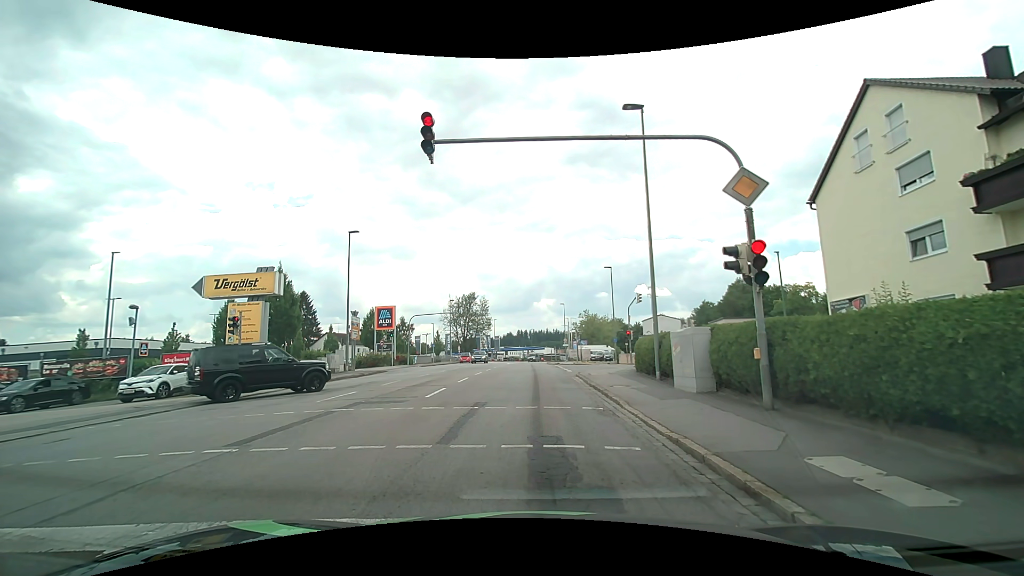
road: tertiary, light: Day
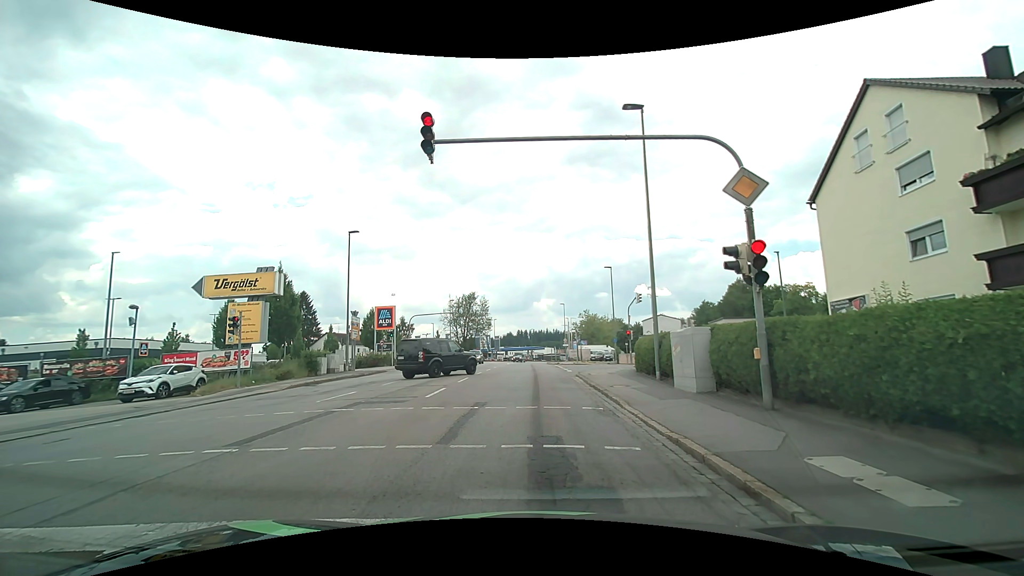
(0.0, 0.0) m; 0°
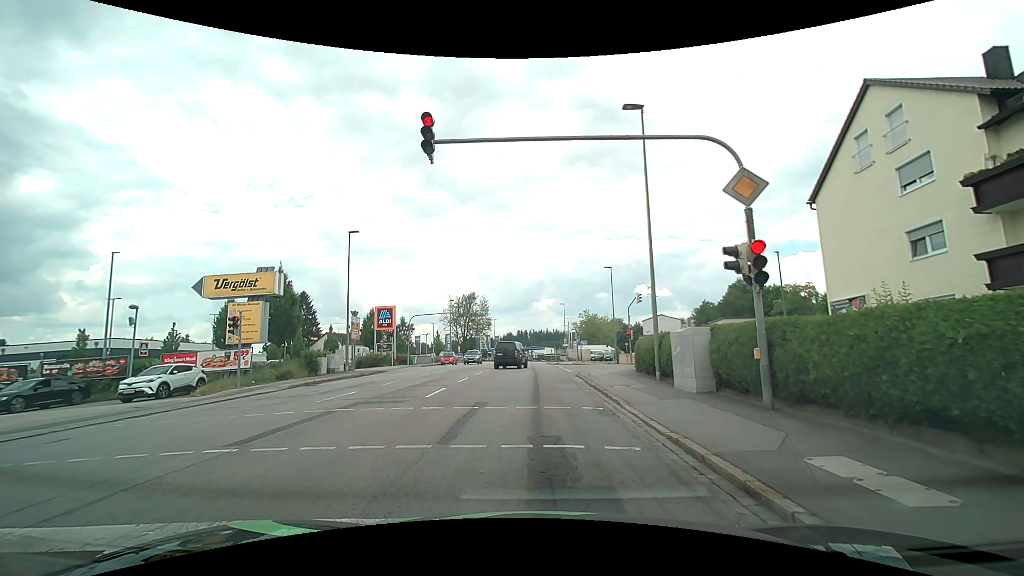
(0.0, 0.0) m; 0°
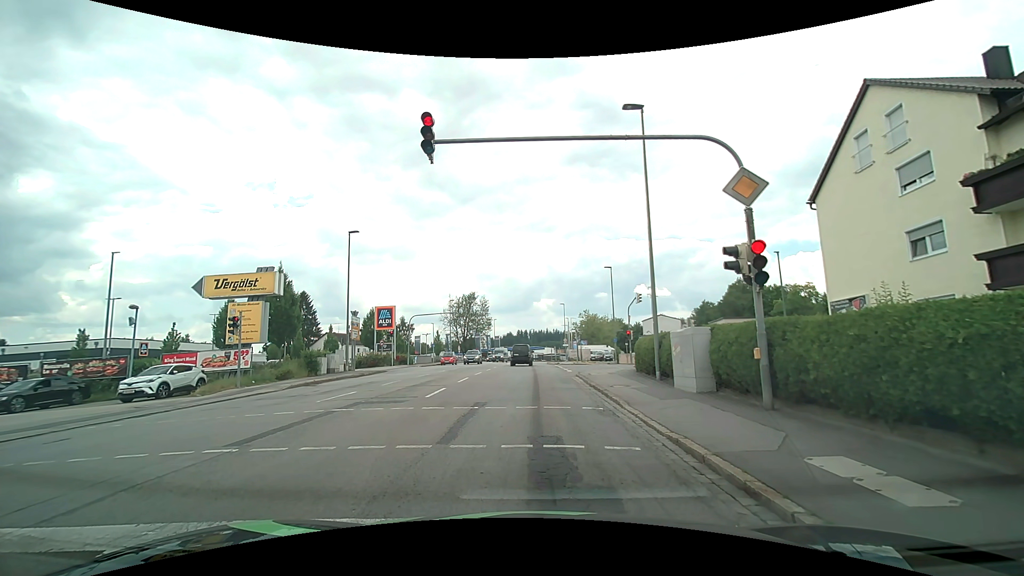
(0.0, 0.0) m; 0°
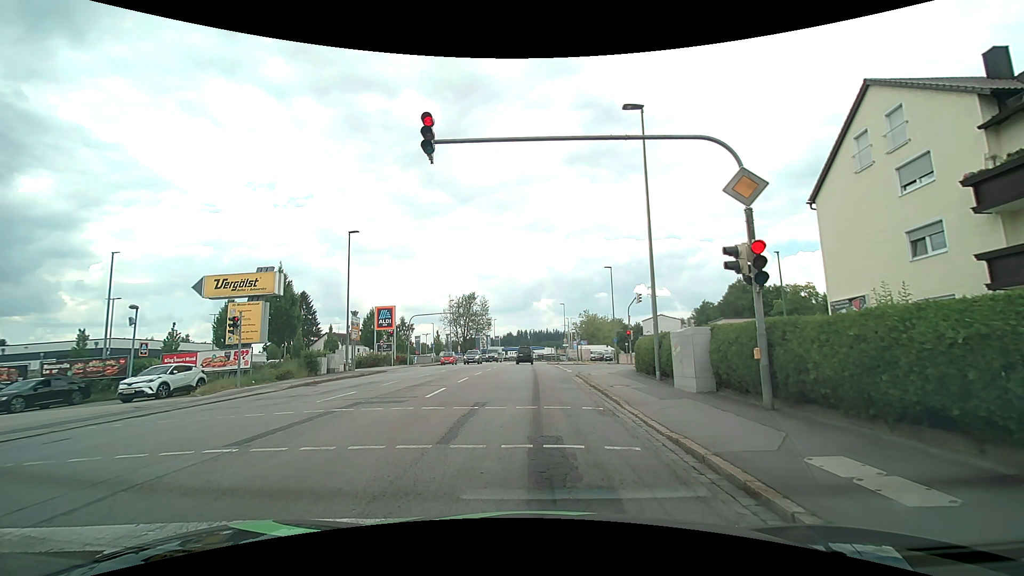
(0.0, 0.0) m; 0°
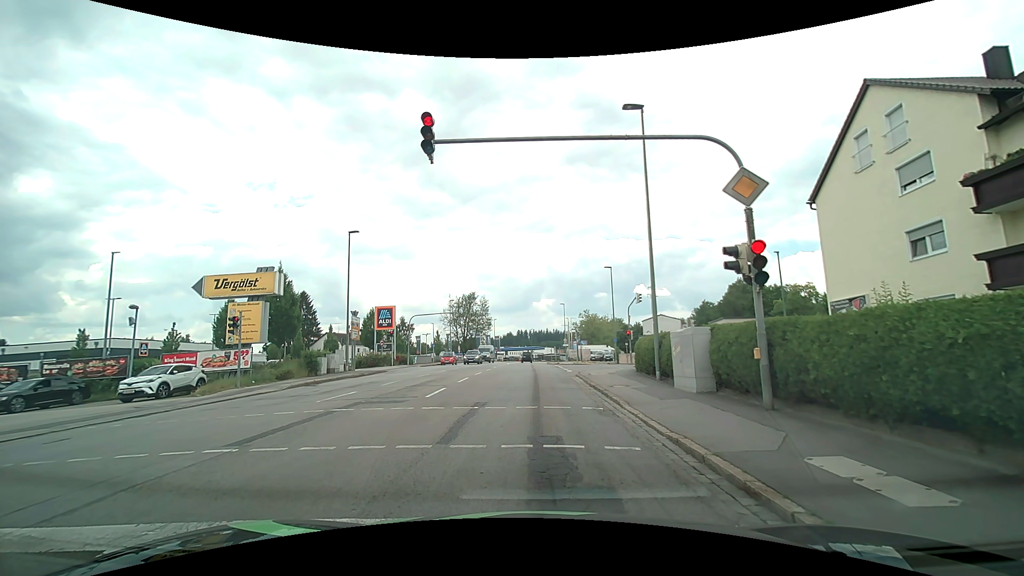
(0.0, 0.0) m; 0°
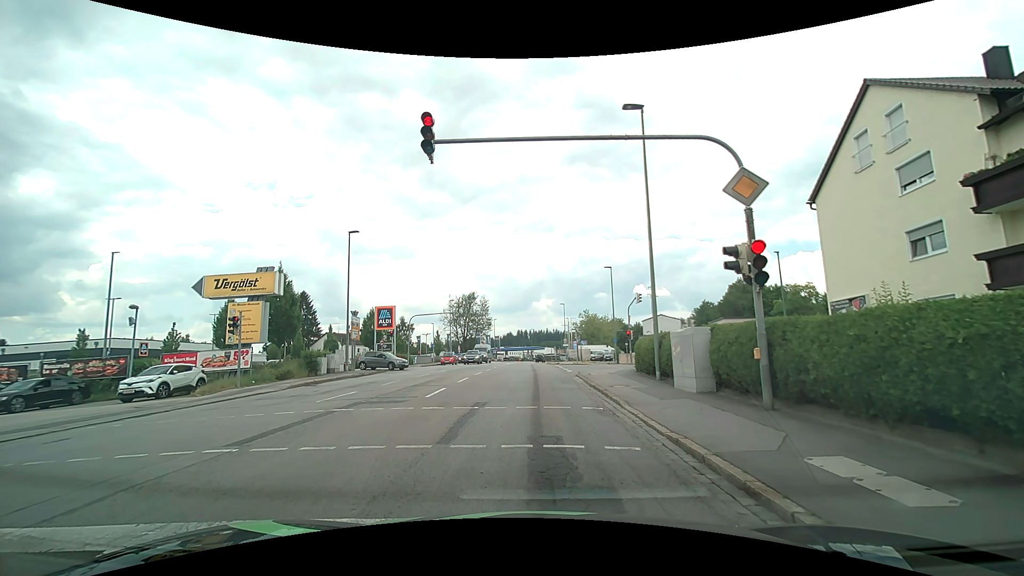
(0.0, 0.0) m; 0°
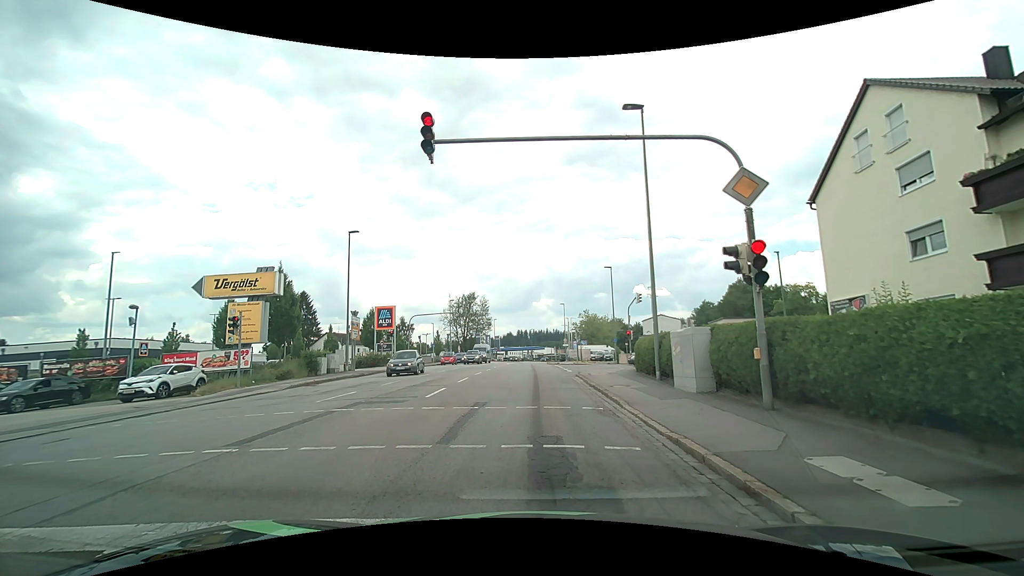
(0.0, 0.0) m; 0°
(0, +10) (0, +20) (0, +30) (0, +40) (0, +50) (0, +60) (0, +70) (0, +80) (+1, +90) (+1, +100) m
